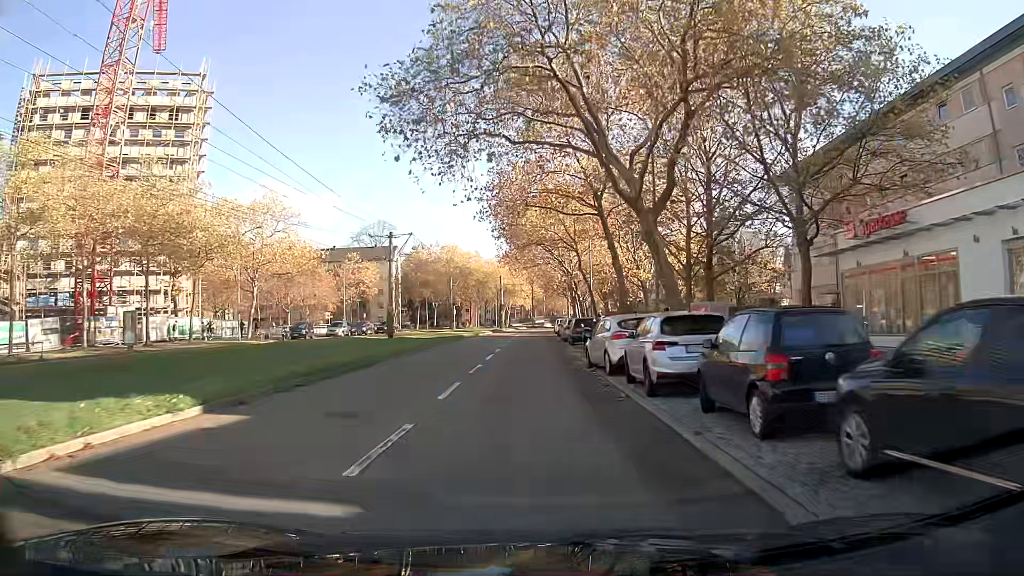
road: tertiary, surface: asphalt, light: Day
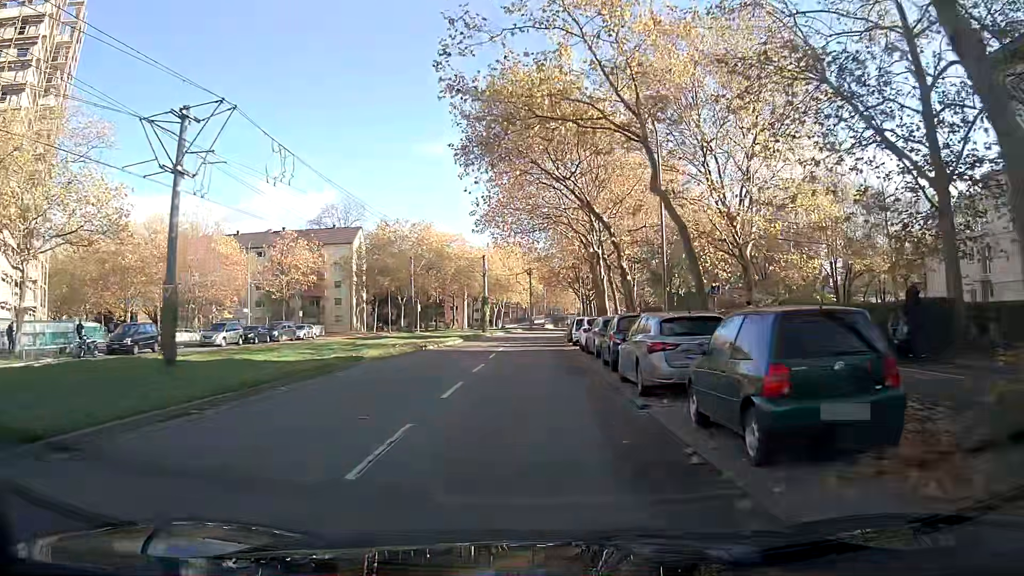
(+0.1, +29.3) m; 0°
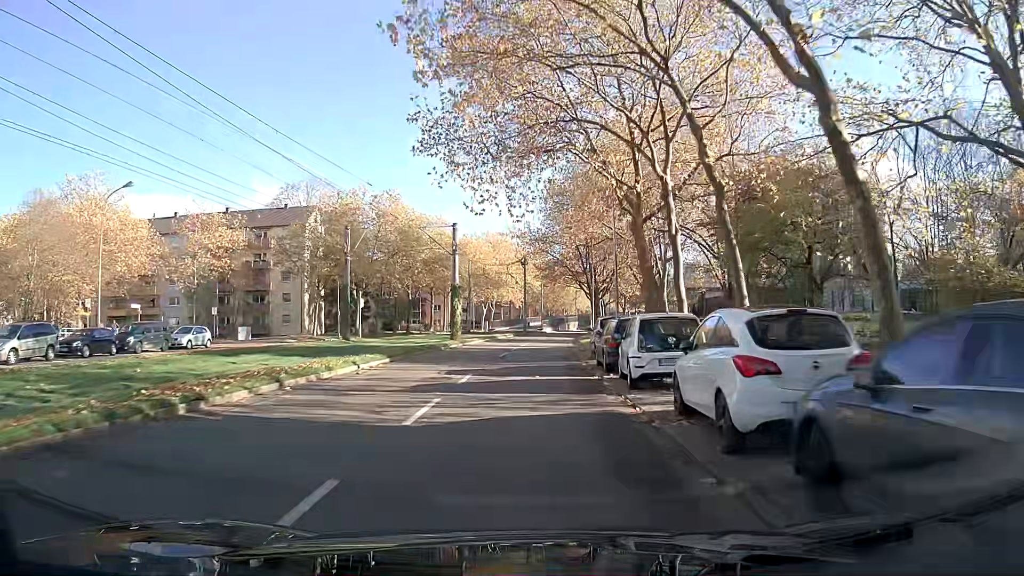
(-0.1, +21.3) m; 0°
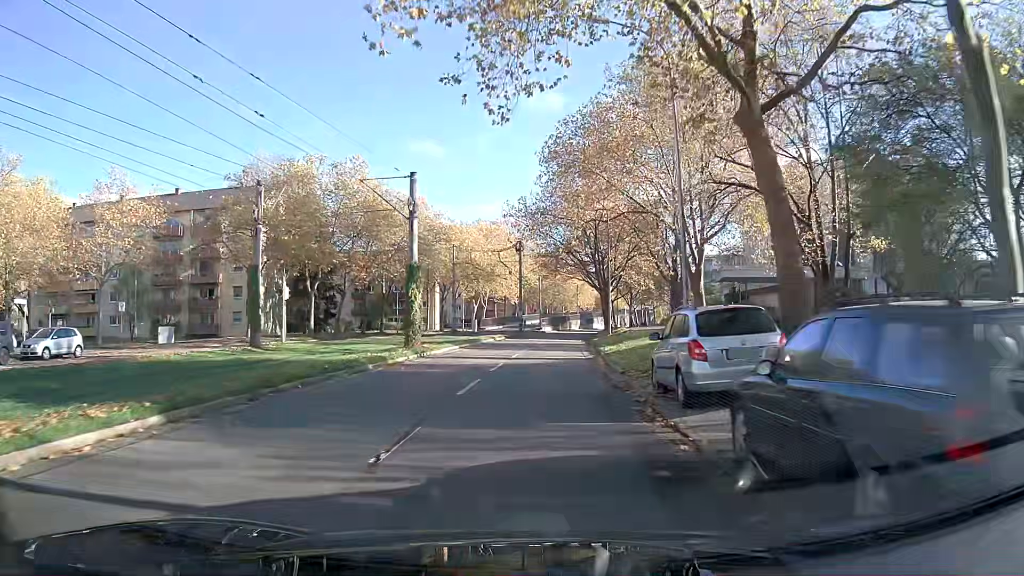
(+0.1, +14.2) m; +1°
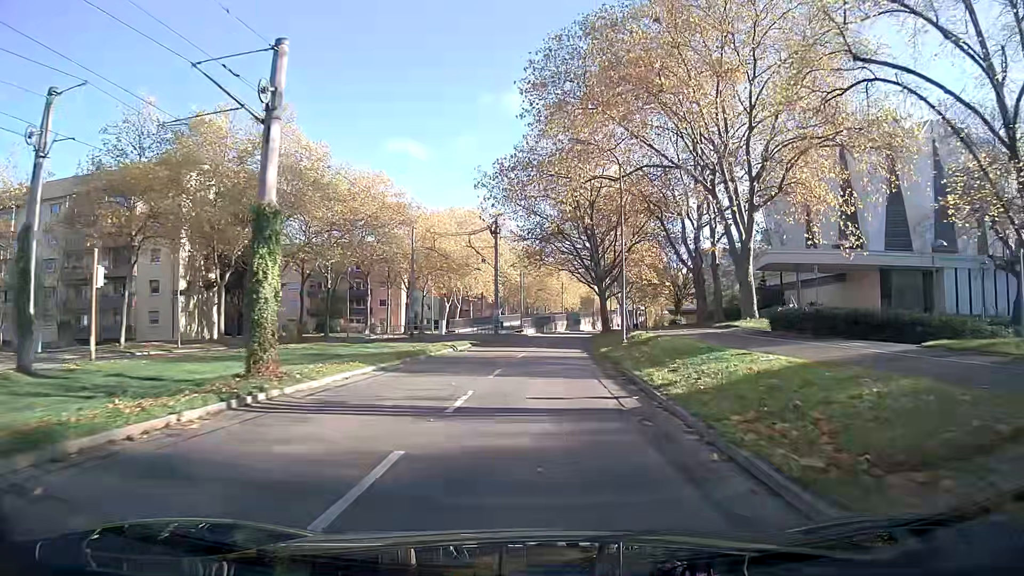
(+0.1, +14.3) m; +1°
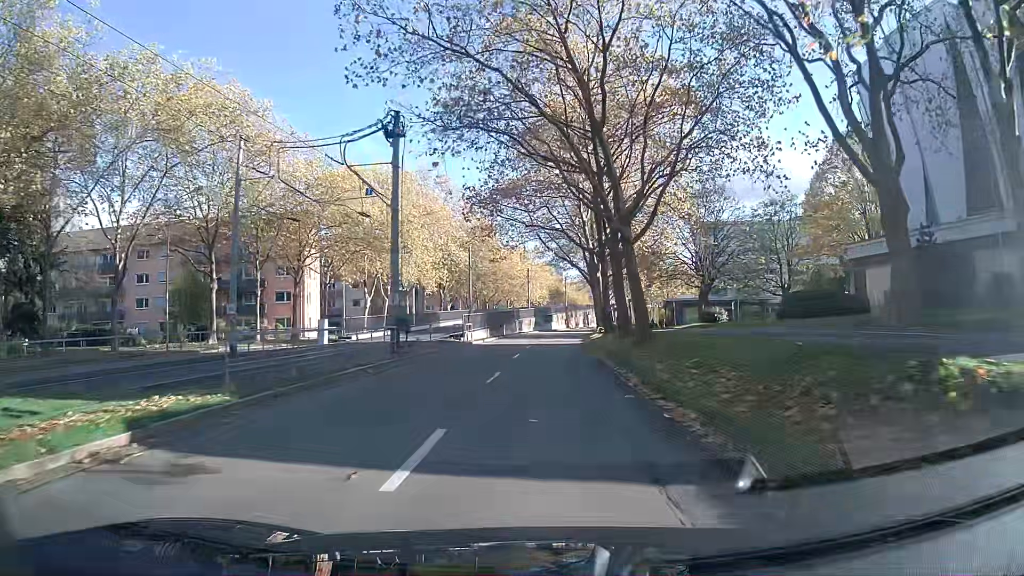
(+0.9, +28.9) m; +3°
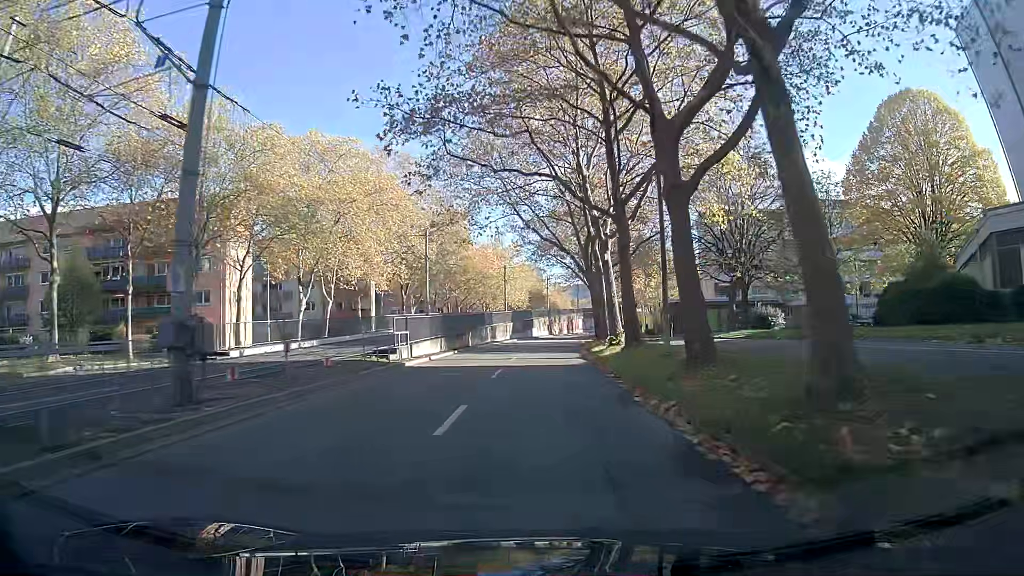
(+0.2, +14.8) m; +2°
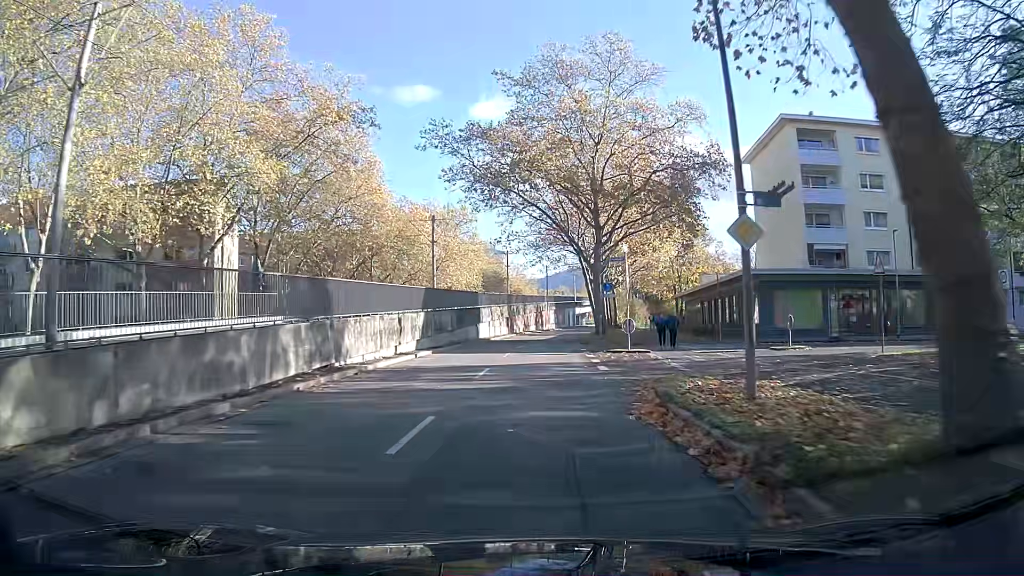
(+1.0, +36.7) m; +3°
(0, +10) (0, +20) (+1, +30) (+1, +40) (+2, +50) (+3, +60) (+4, +70) (+6, +80) (+8, +89) (+10, +99) m
